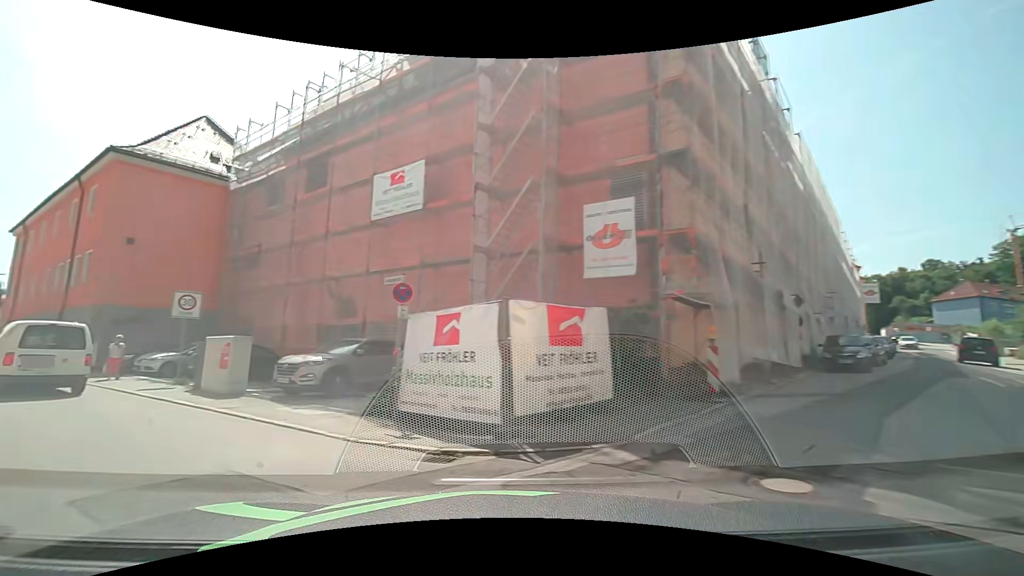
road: residential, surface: asphalt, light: Day
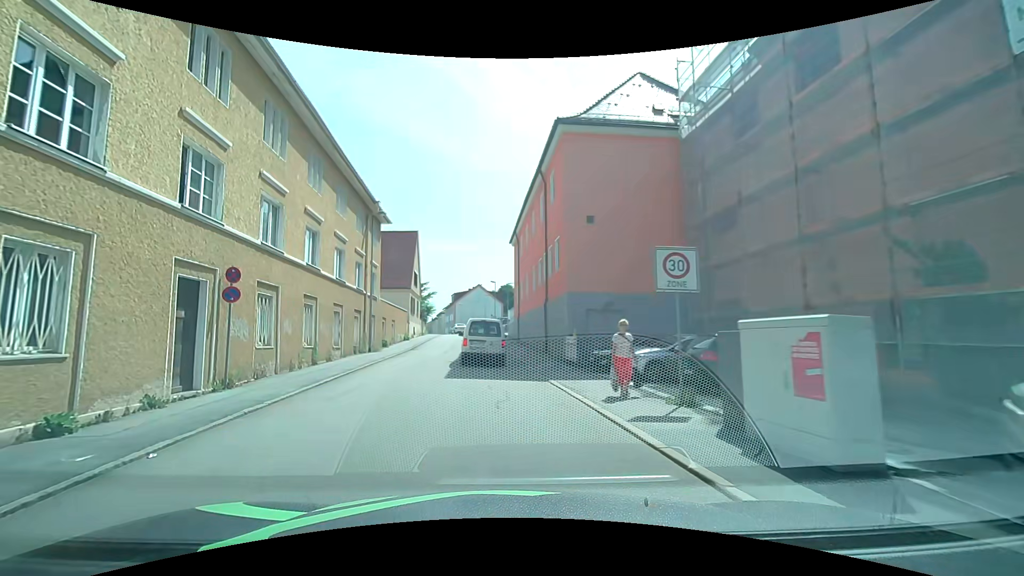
(-4.2, +8.7) m; -46°
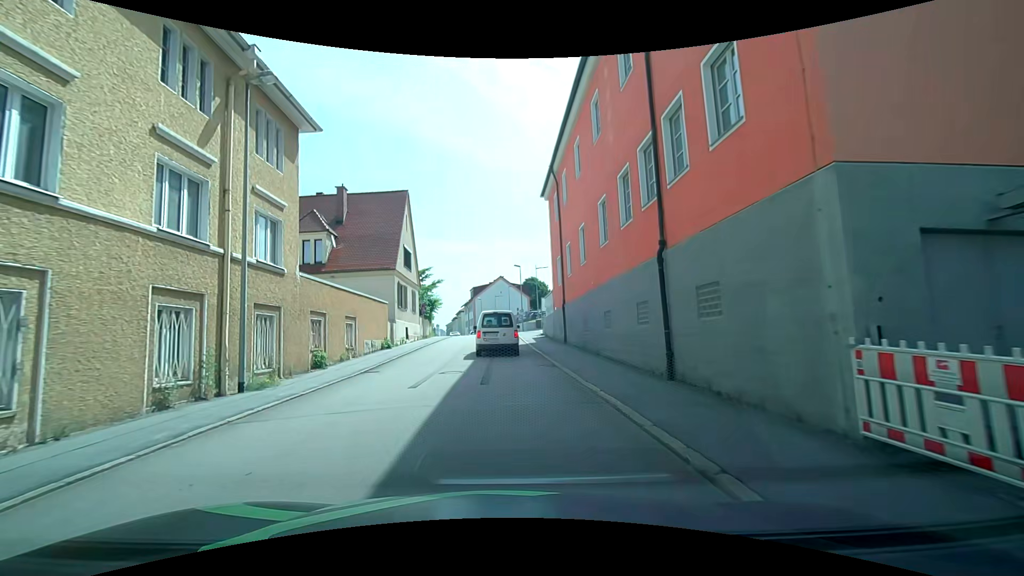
(-0.8, +16.8) m; -3°
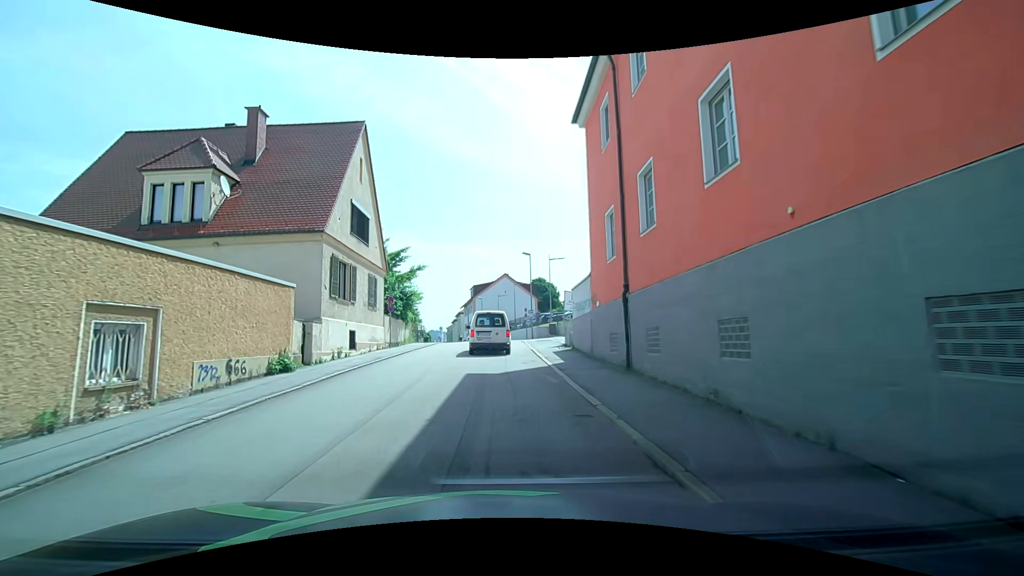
(-0.2, +13.3) m; -1°
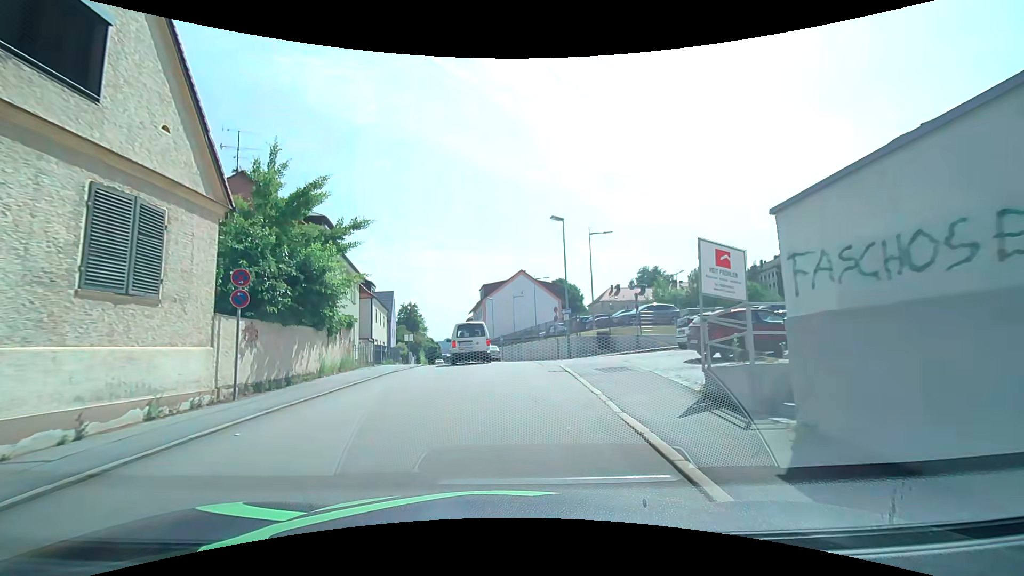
(0.0, +17.7) m; -1°
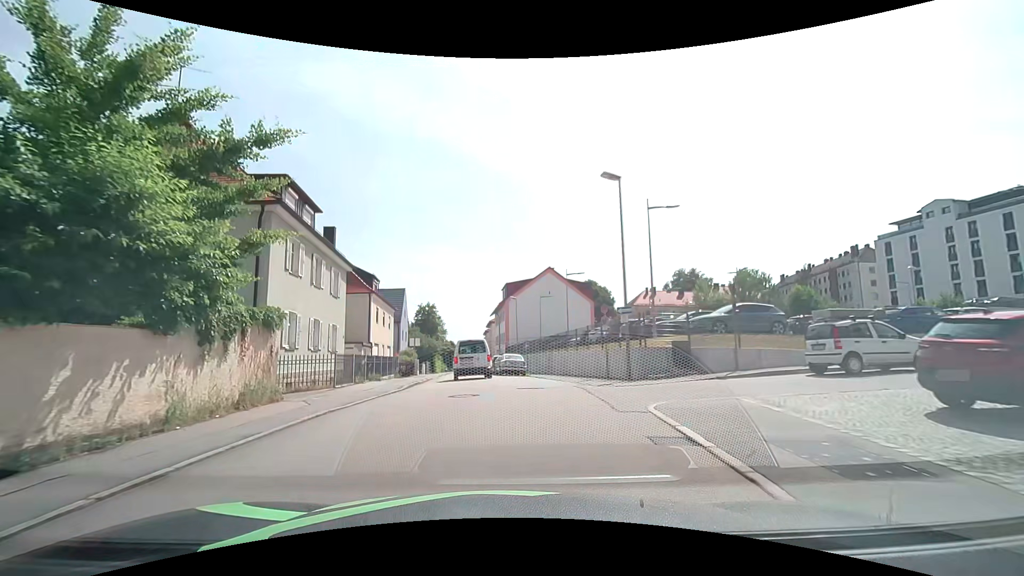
(-0.2, +8.7) m; -3°
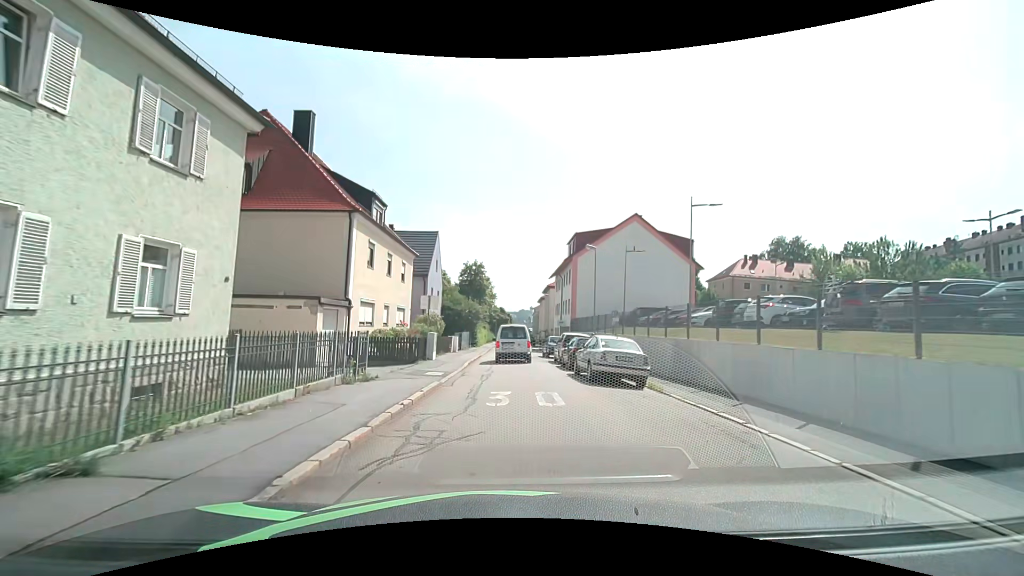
(-1.1, +17.7) m; -6°
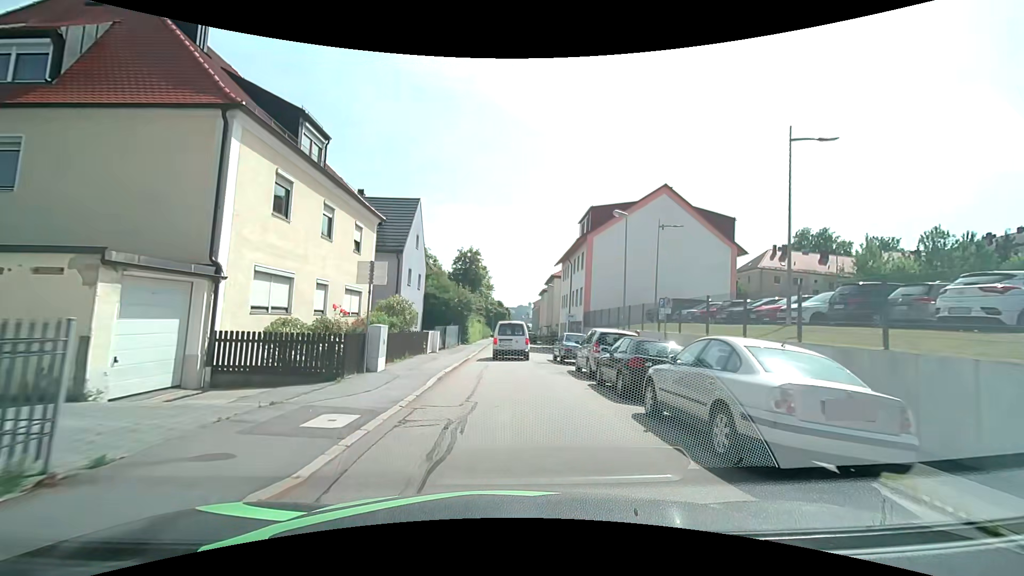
(+0.1, +9.6) m; +1°
(0, +10) (0, +20) (0, +30) (0, +40) (0, +50) (0, +60) (0, +70) (0, +80) (0, +90) (+1, +100) m
